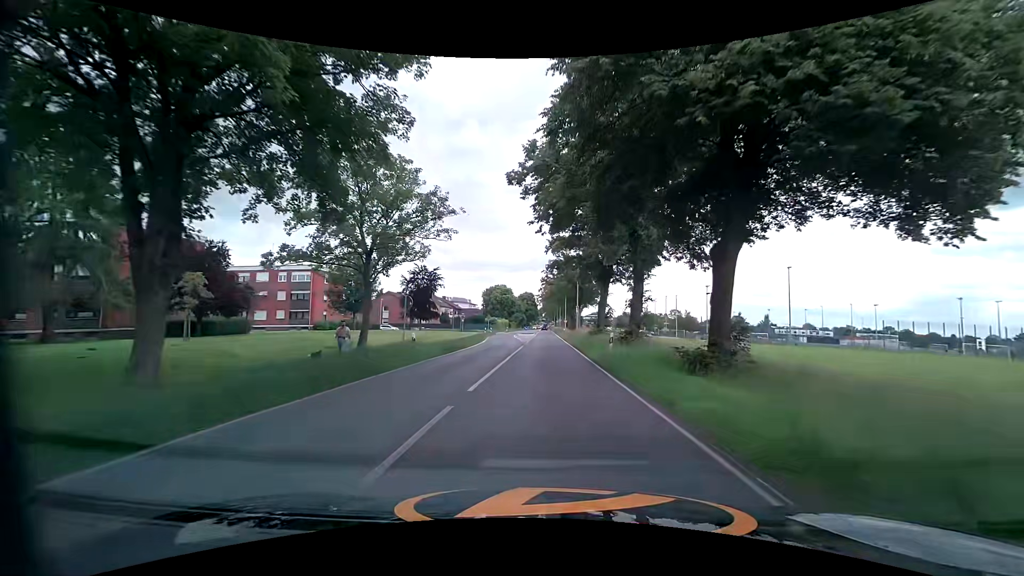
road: secondary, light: Day
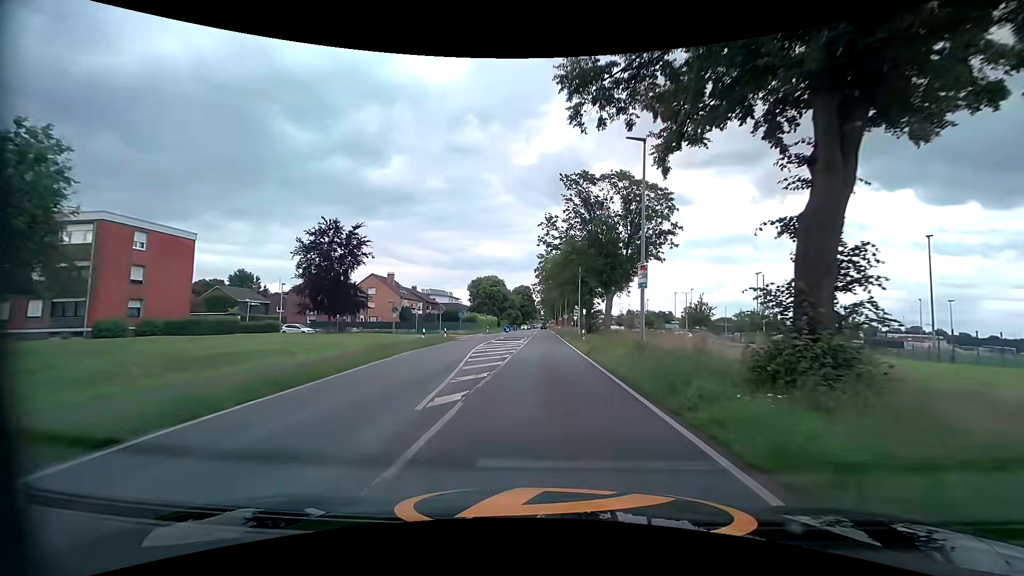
(0.0, +35.8) m; 0°
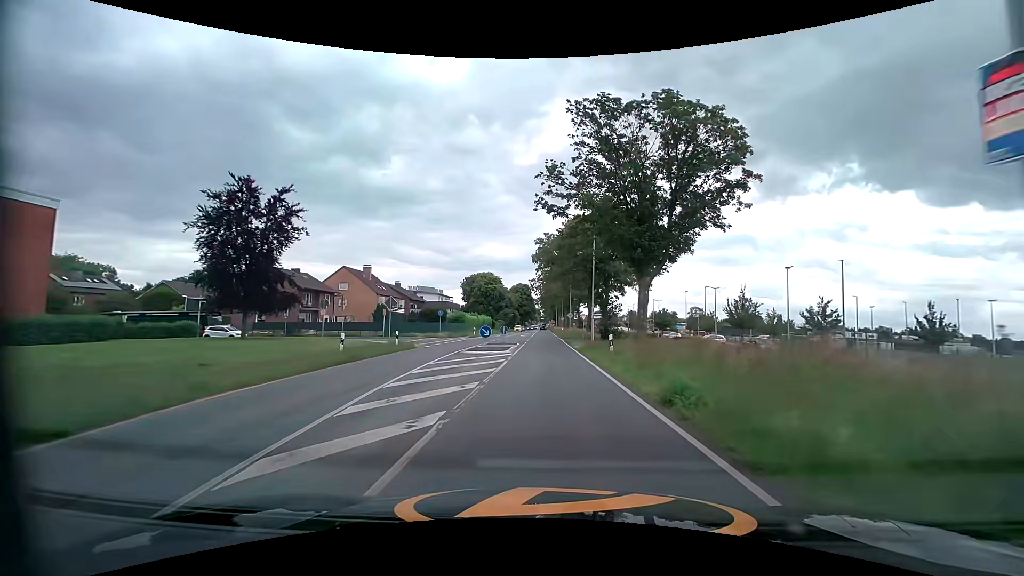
(0.0, +14.2) m; 0°
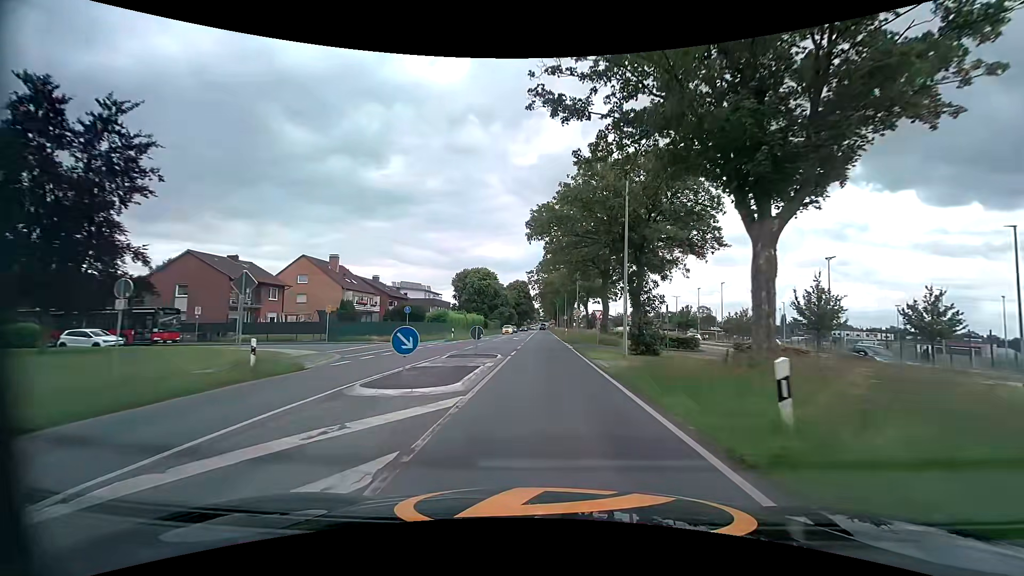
(0.0, +14.5) m; 0°
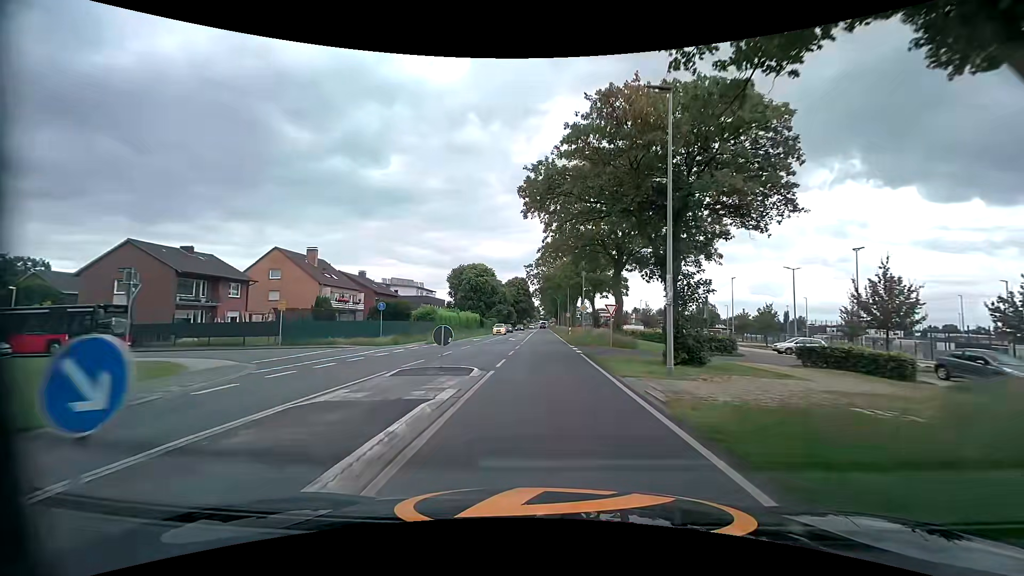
(0.0, +7.4) m; 0°
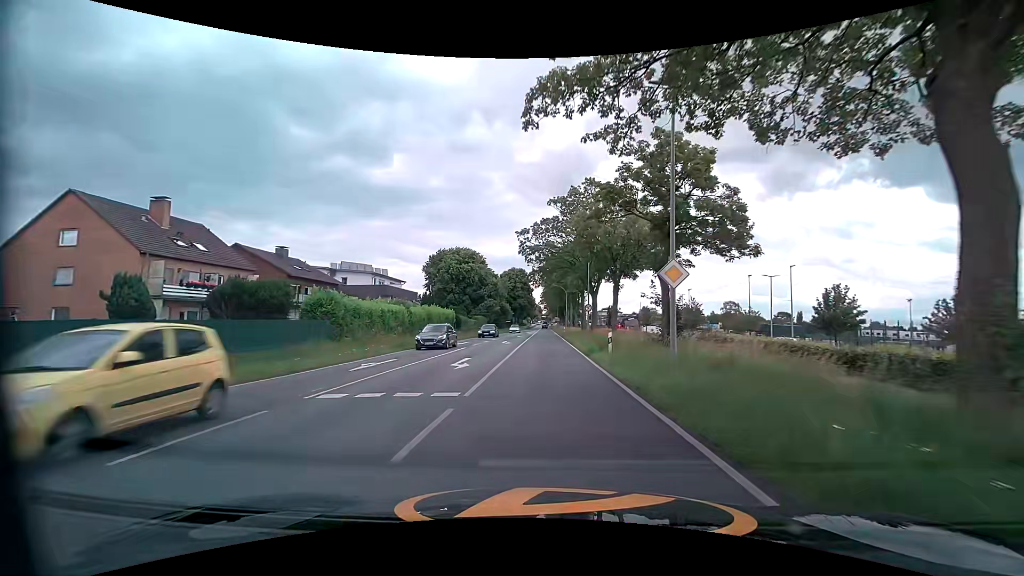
(-0.1, +28.8) m; 0°
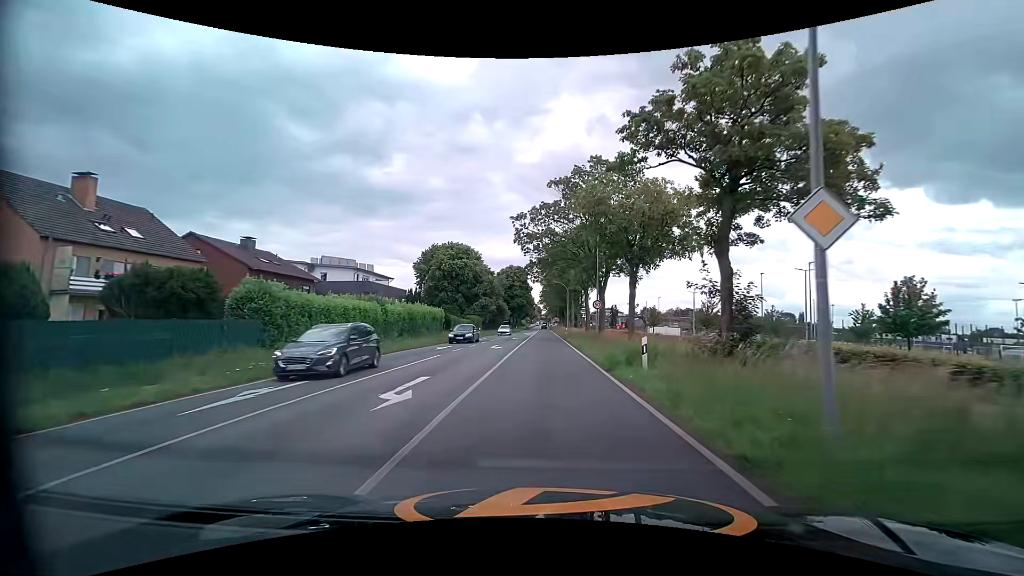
(0.0, +7.2) m; +1°
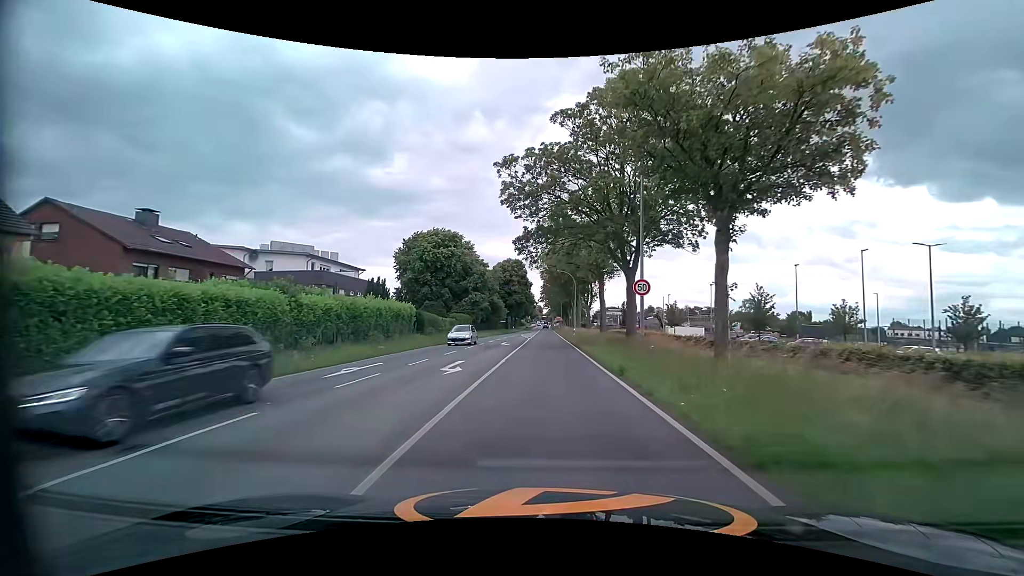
(-0.1, +14.5) m; -1°
(0, +10) (0, +20) (0, +30) (0, +40) (0, +50) (0, +60) (0, +70) (0, +80) (+1, +90) (+1, +100) m
